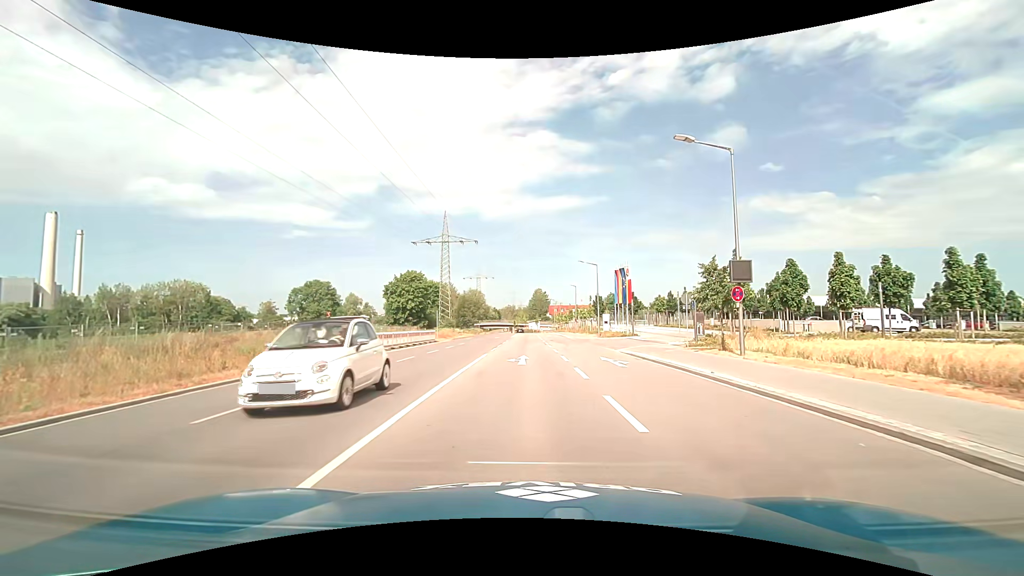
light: Day
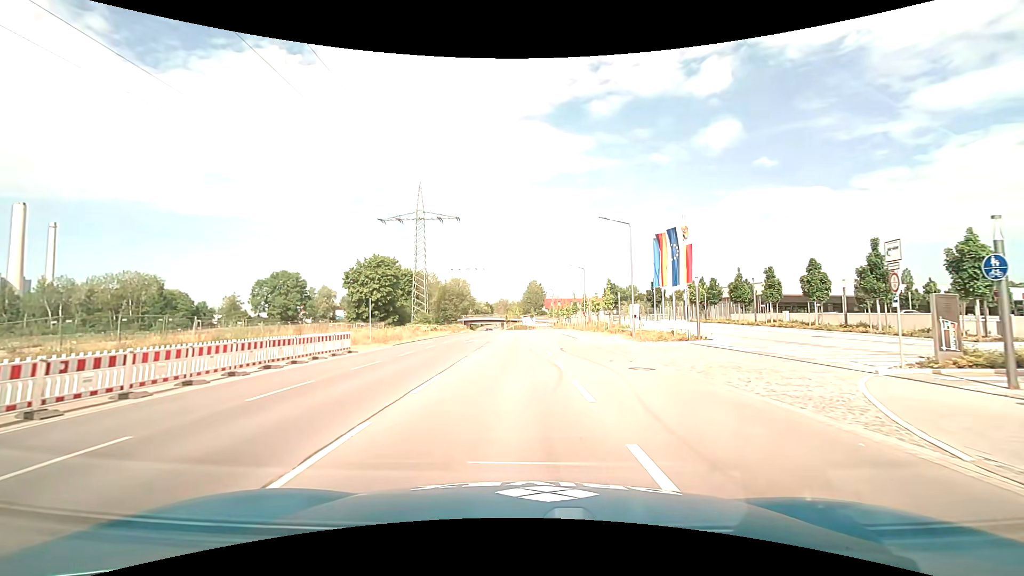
(+0.2, +21.8) m; +1°
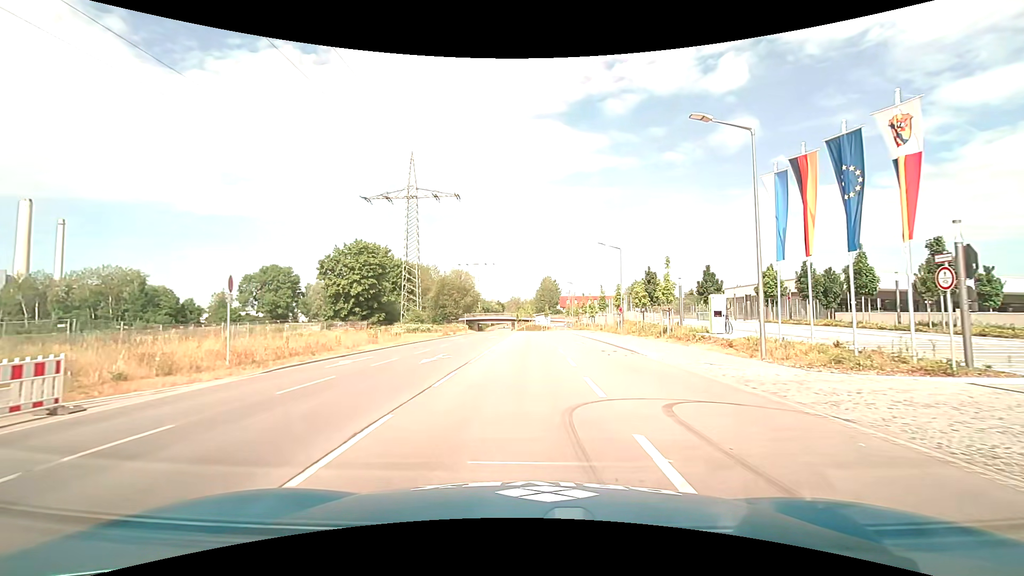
(-0.3, +17.6) m; -2°
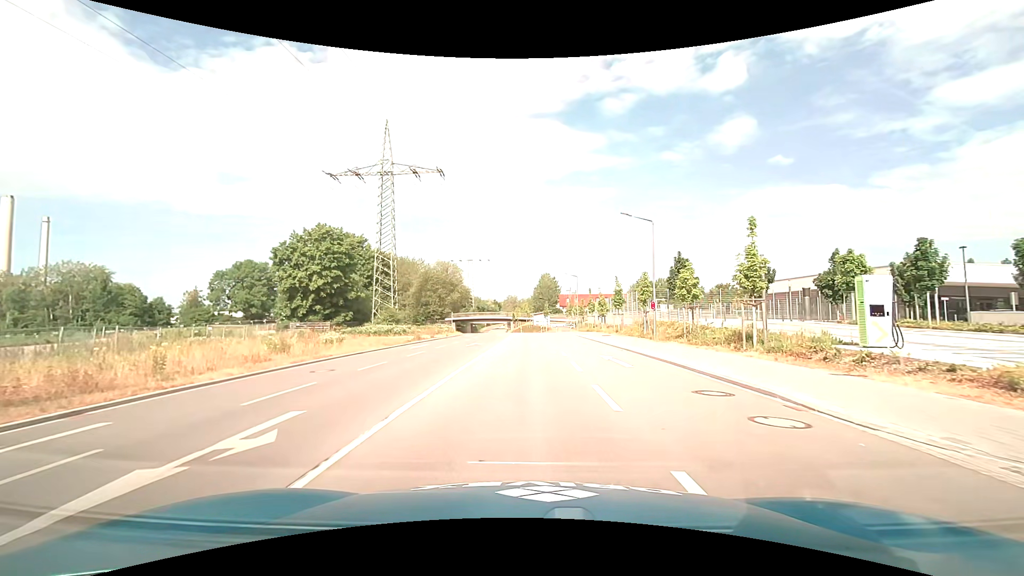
(0.0, +13.3) m; 0°
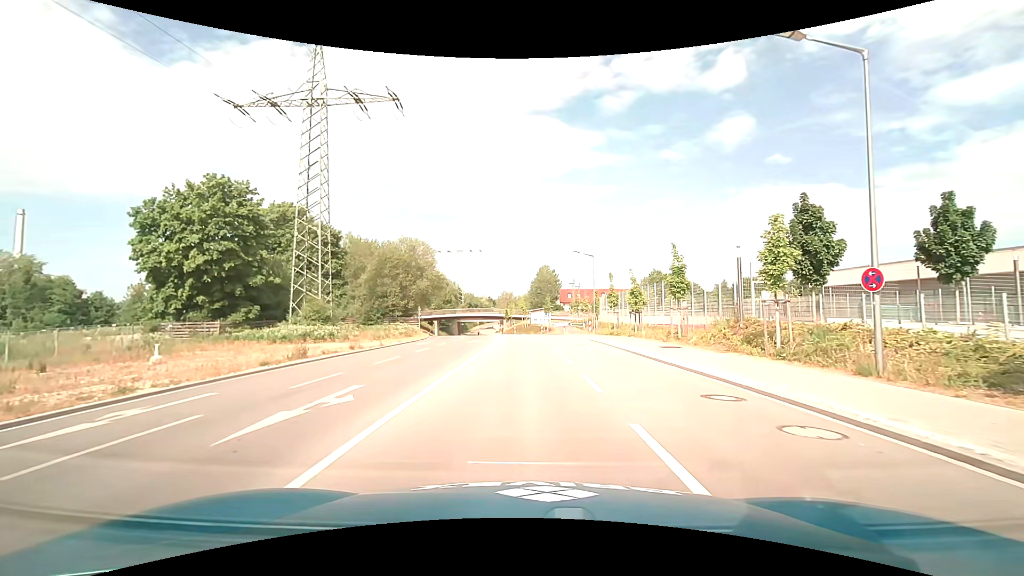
(+0.1, +22.1) m; 0°
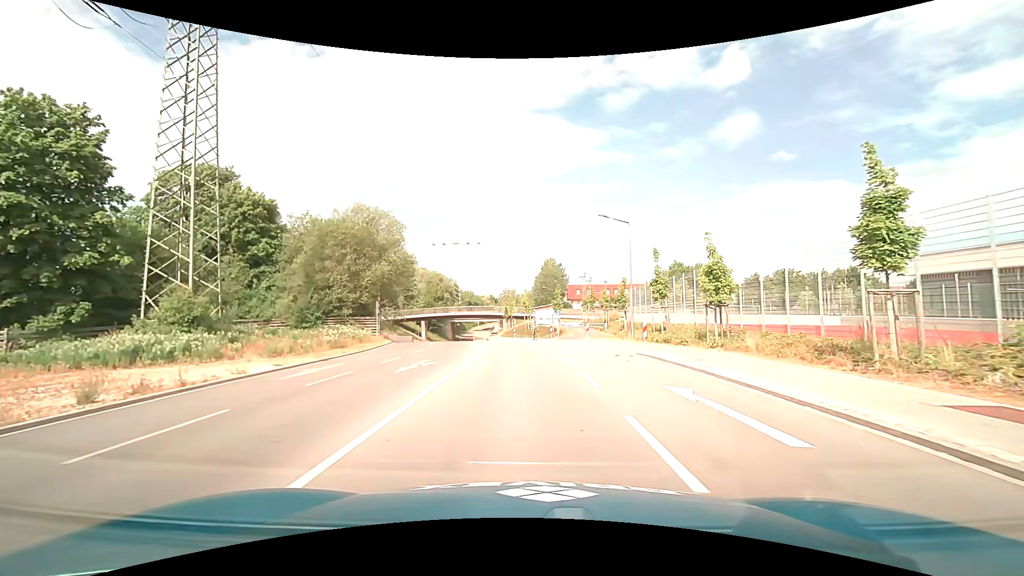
(+0.1, +17.5) m; 0°
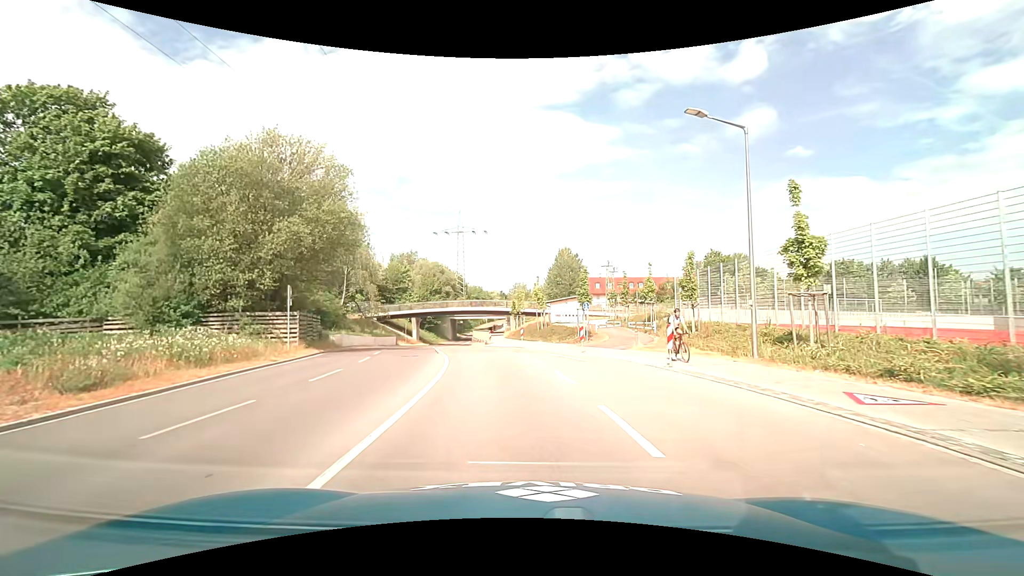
(-0.2, +17.0) m; -2°
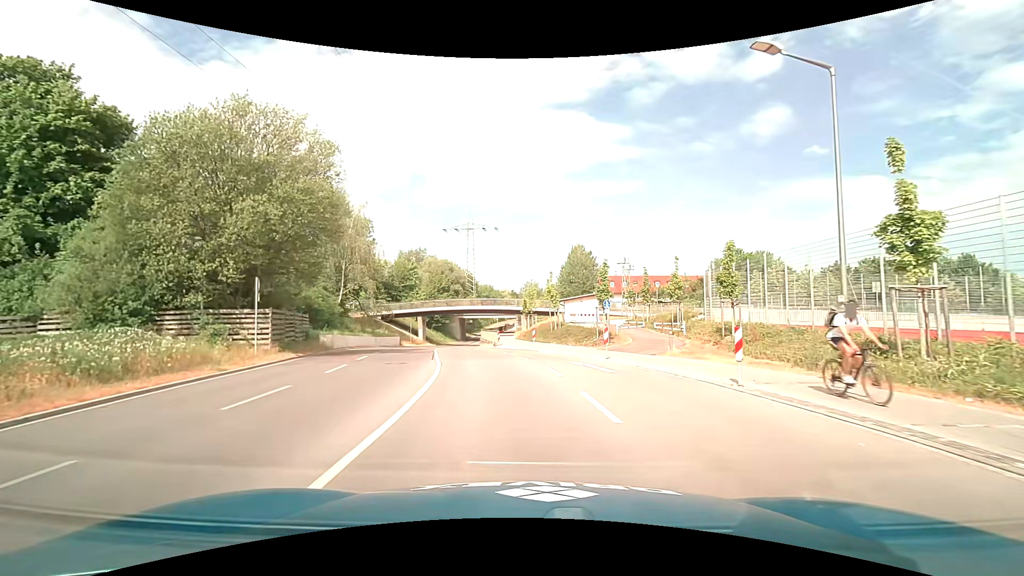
(0.0, +4.2) m; -1°
(0, +10) (-1, +20) (-3, +30) (-5, +40) (-7, +49) (-8, +59) (-9, +69) (-9, +79) (-9, +89) (-9, +99) m
